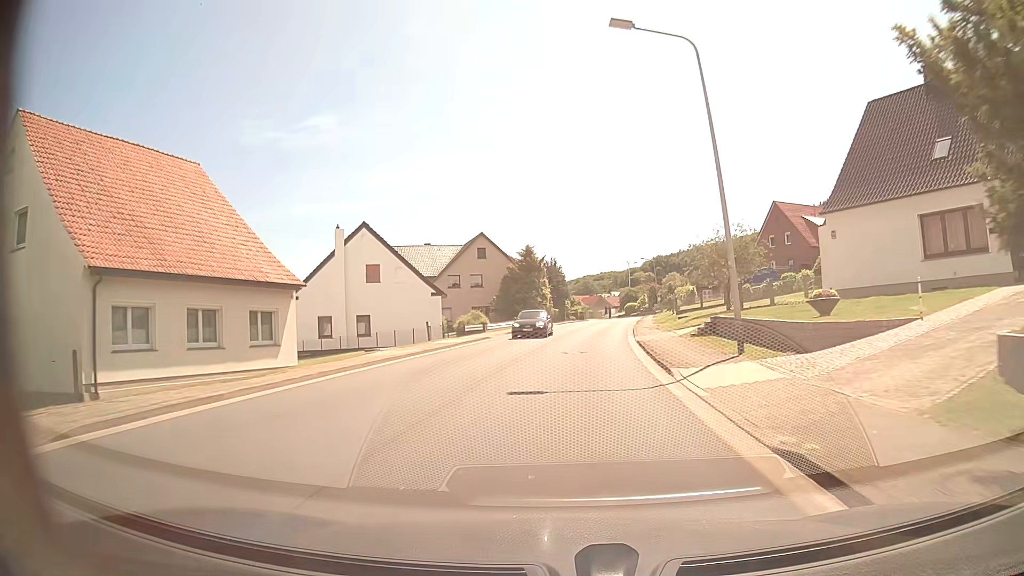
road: tertiary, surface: asphalt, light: Day
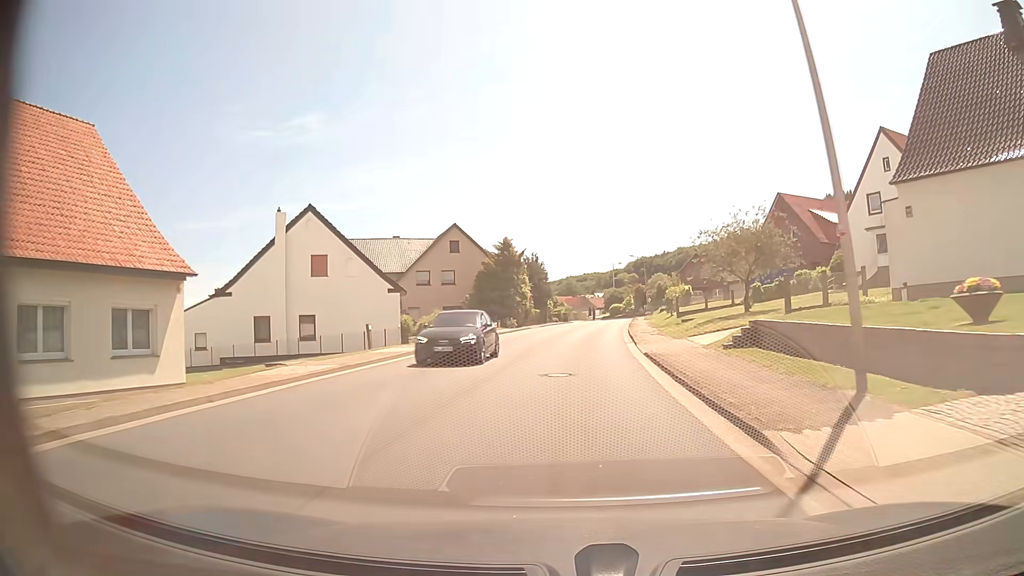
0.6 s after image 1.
(+0.1, +7.6) m; +2°
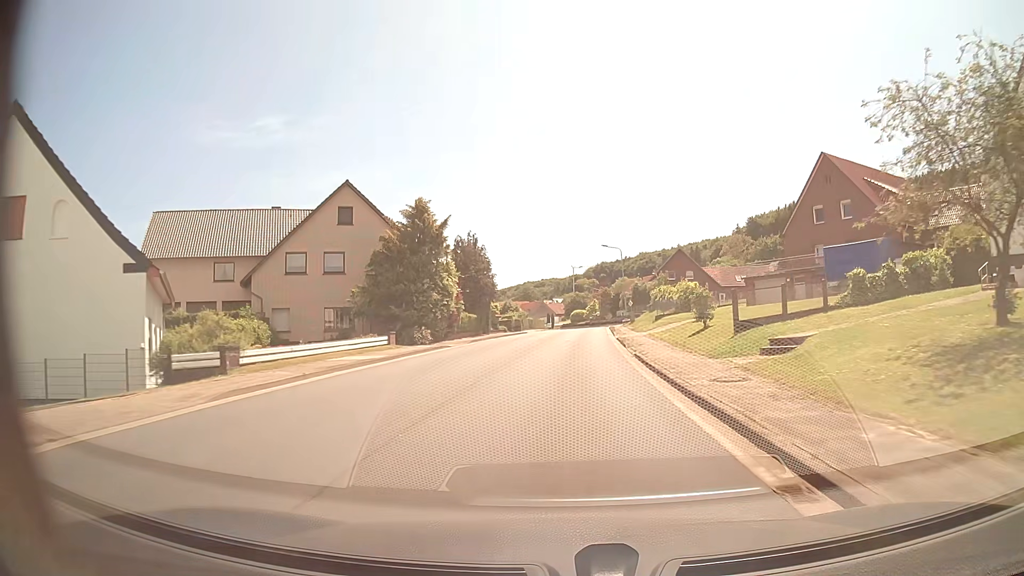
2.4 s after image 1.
(+0.8, +23.0) m; +4°
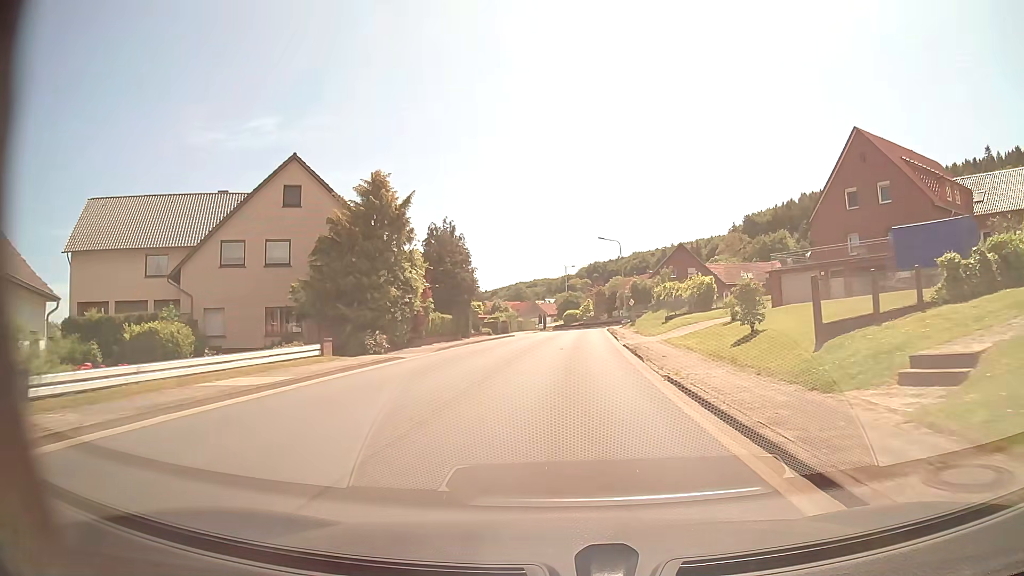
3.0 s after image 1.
(+0.1, +7.7) m; +1°
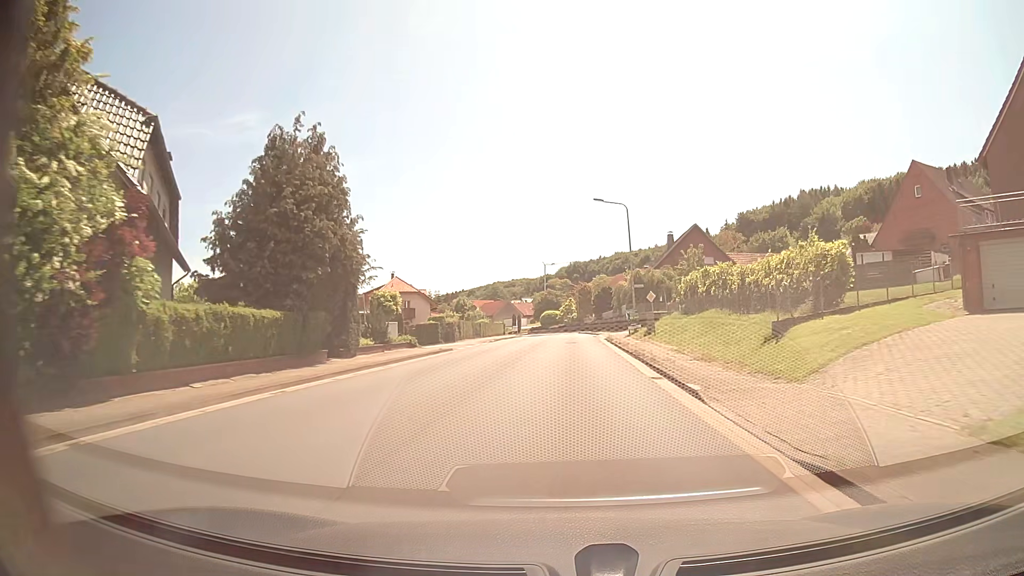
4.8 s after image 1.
(+0.4, +23.1) m; +2°
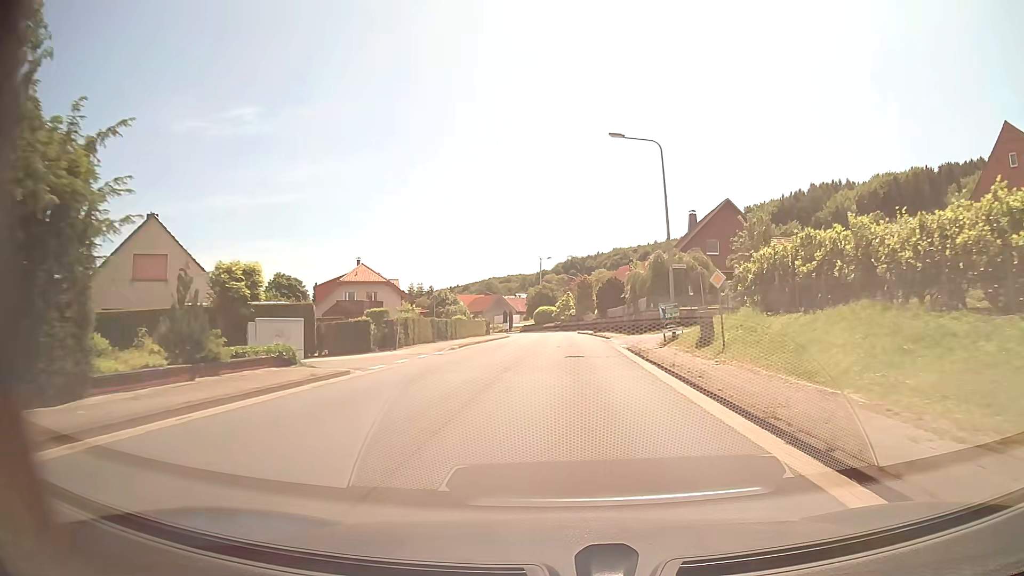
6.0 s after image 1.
(0.0, +15.5) m; 0°
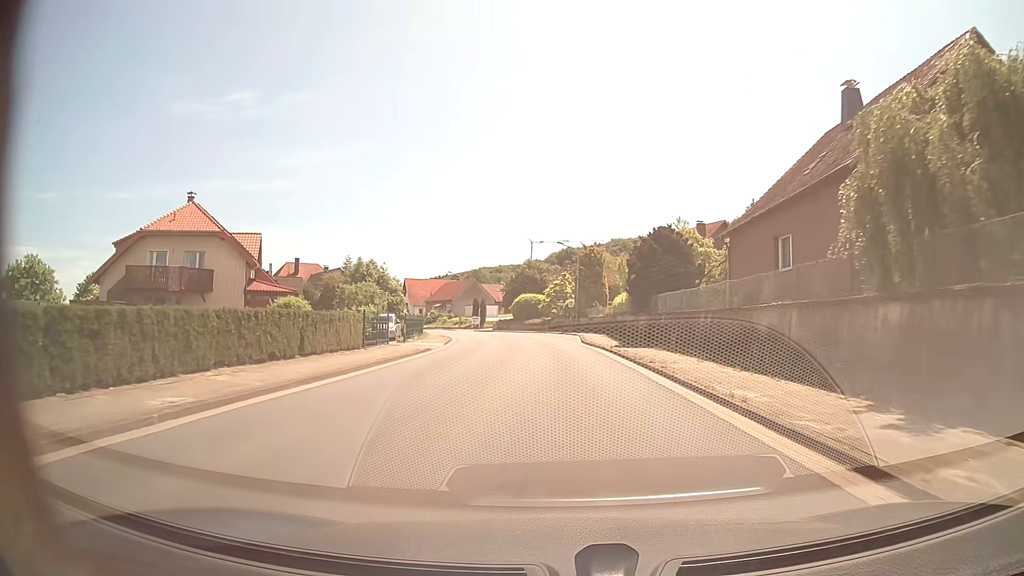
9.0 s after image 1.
(+0.3, +39.0) m; +1°
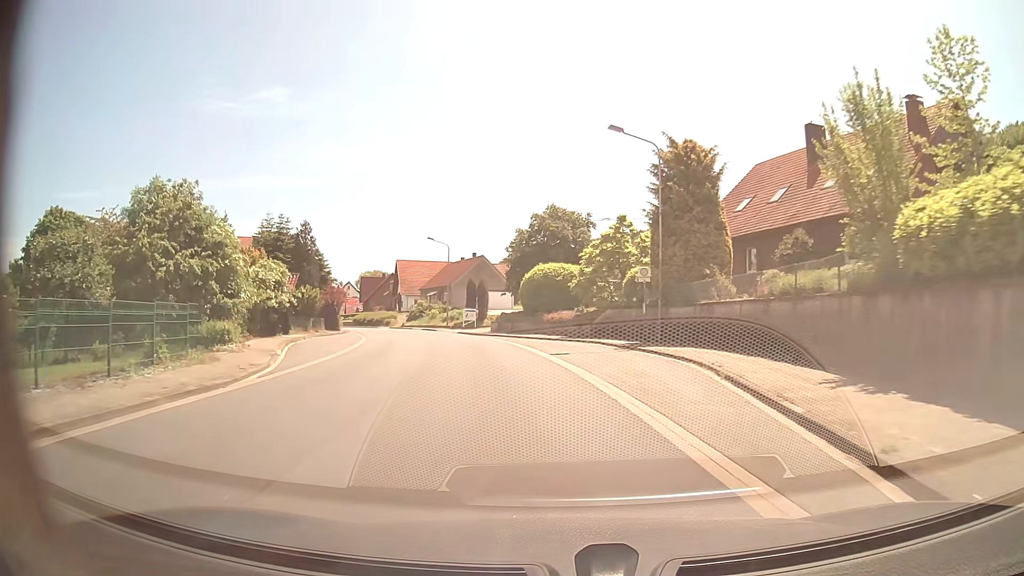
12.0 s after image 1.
(-0.6, +39.4) m; -2°
(0, +10) (-2, +20) (-4, +30) (-6, +39) (-9, +49) (-13, +58) (-17, +67) (-21, +76) (-26, +85) (-31, +94) m
